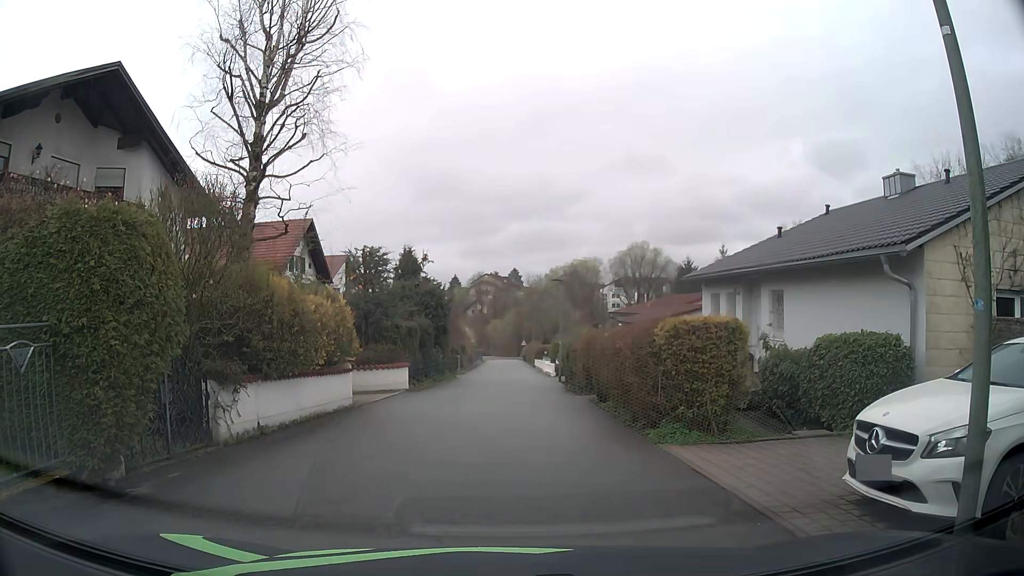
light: Day
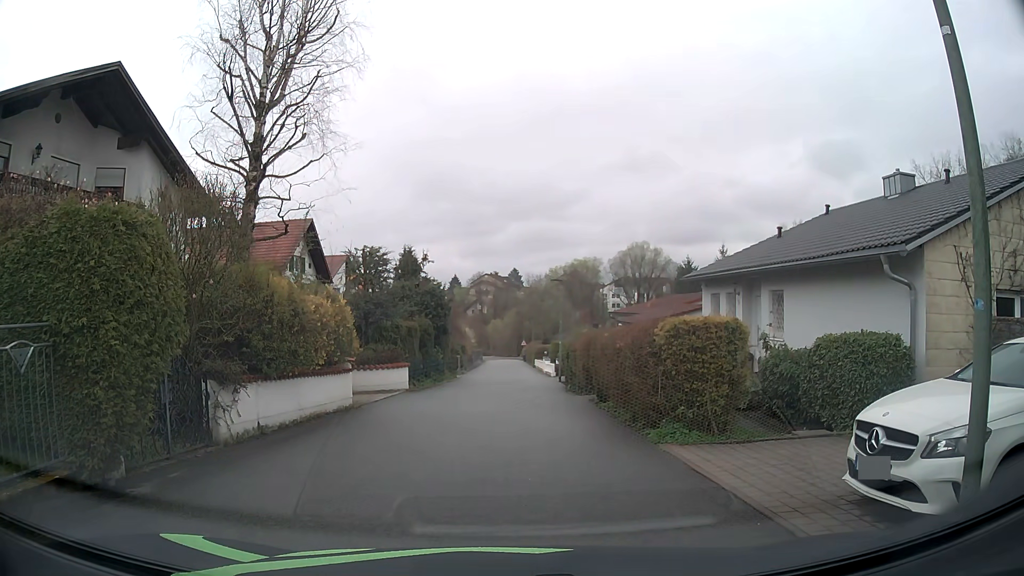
(0.0, 0.0) m; 0°
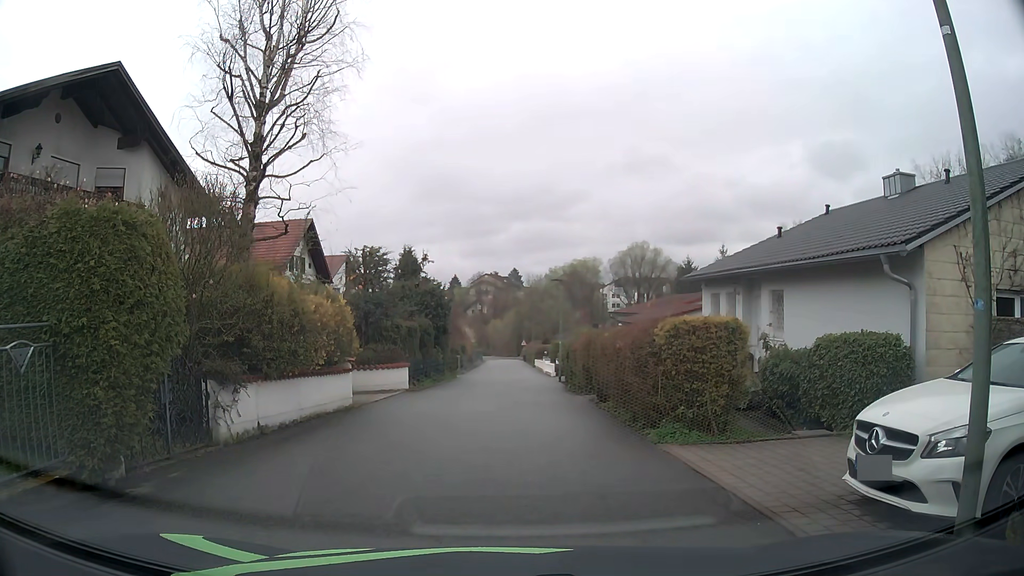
(0.0, 0.0) m; 0°
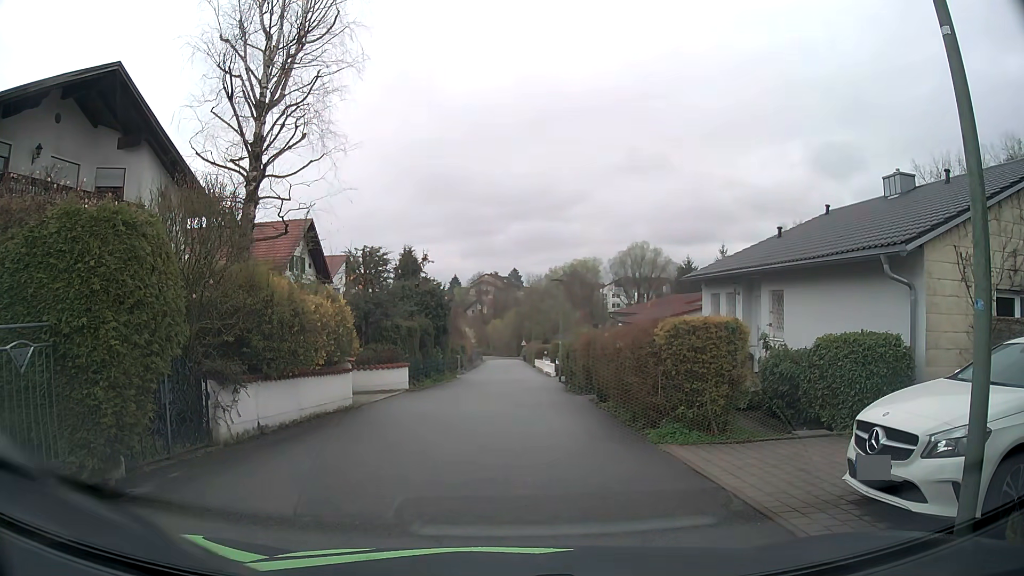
(0.0, 0.0) m; 0°
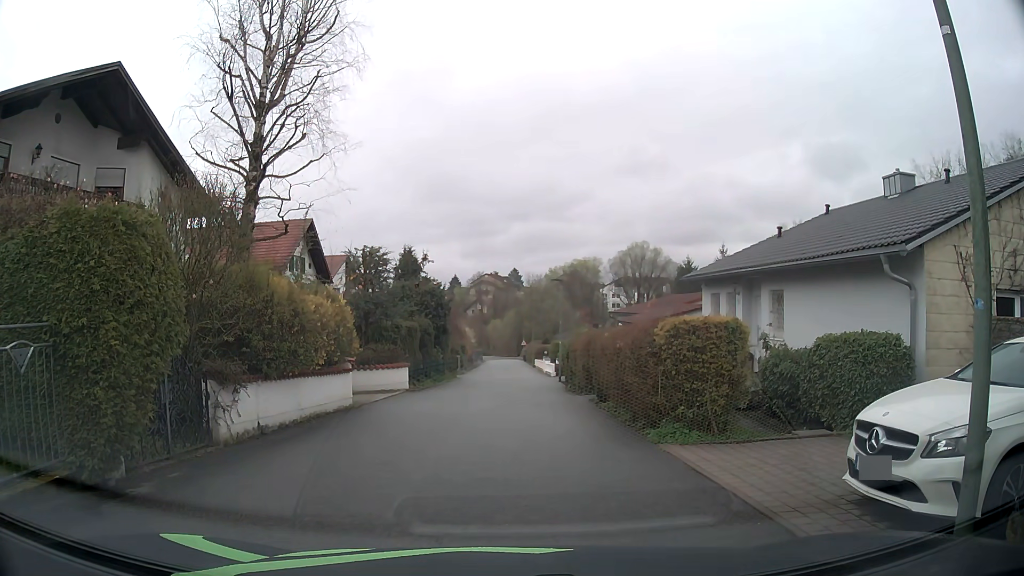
(0.0, 0.0) m; 0°
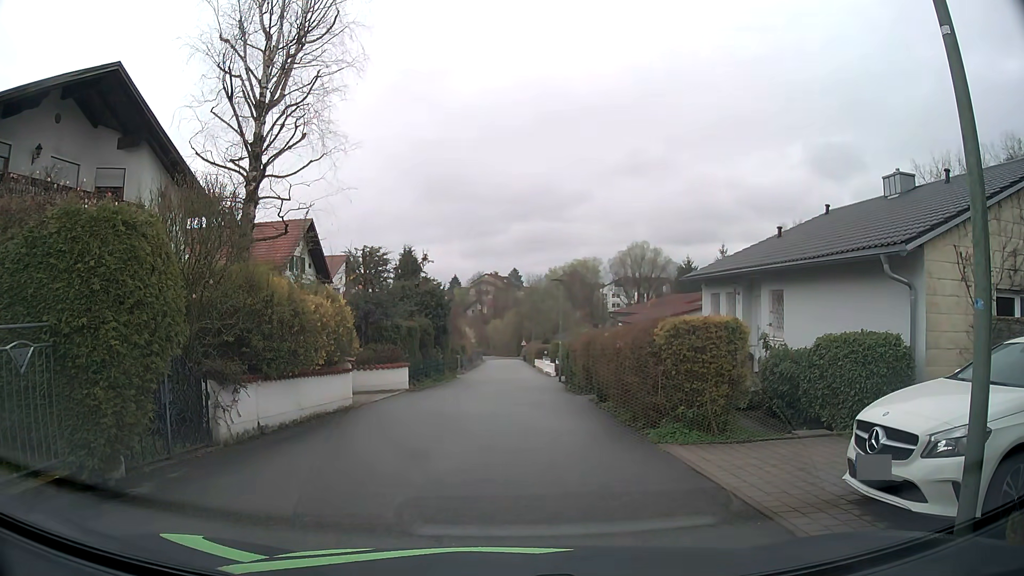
(0.0, 0.0) m; 0°
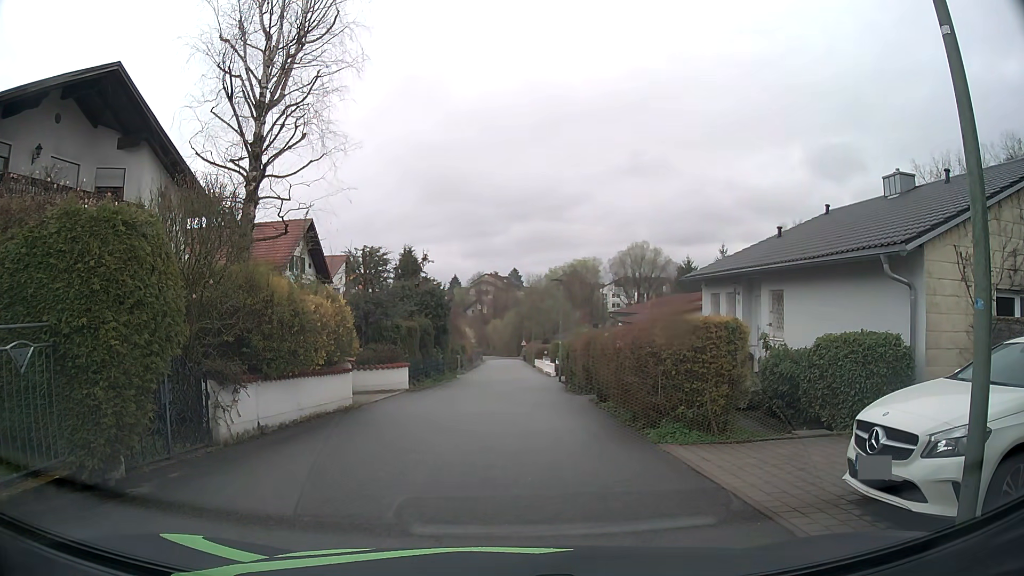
(0.0, 0.0) m; 0°
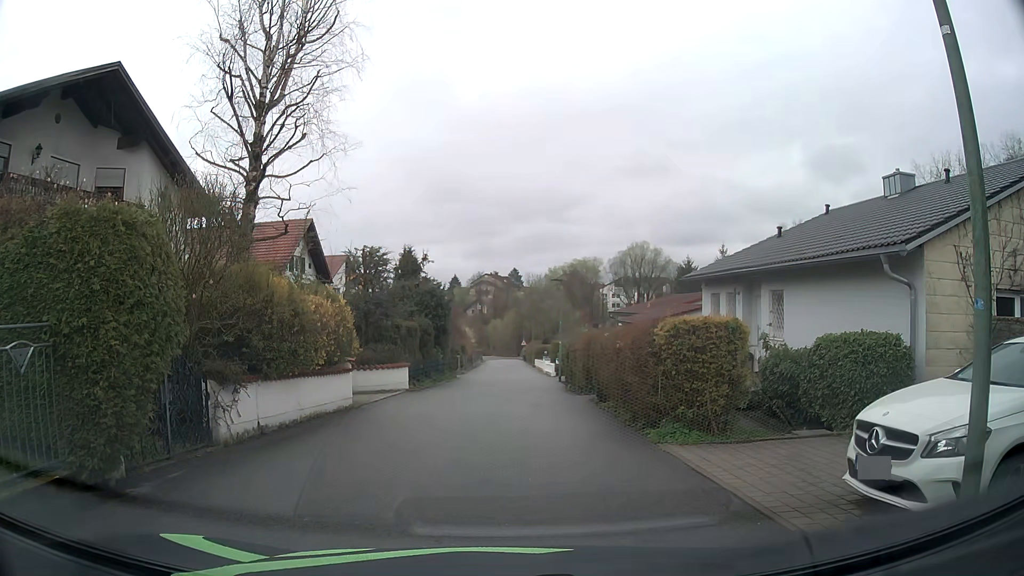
(0.0, 0.0) m; 0°
(0, +10) (0, +20) (0, +30) (+1, +40) (+1, +50) (+2, +60) (+2, +70) (+2, +80) (+3, +90) (+3, +100) m
